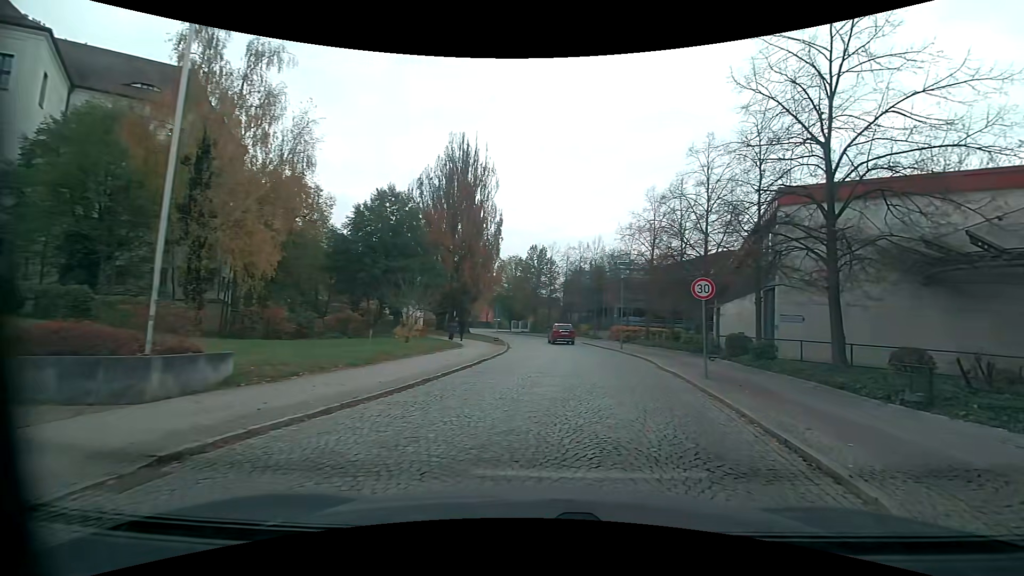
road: residential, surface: sett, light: Day
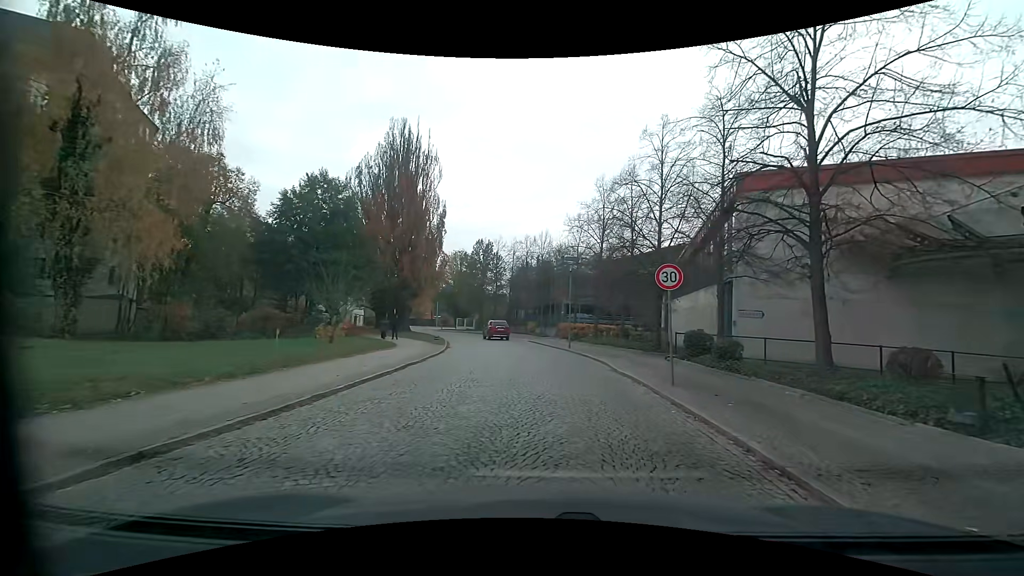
(+0.2, +3.0) m; +6°
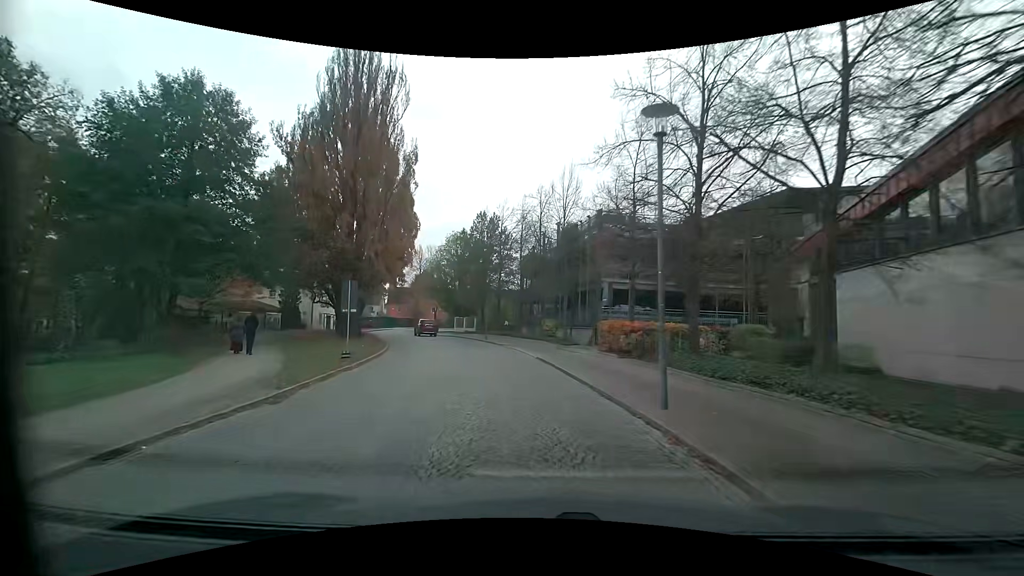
(+0.3, +21.4) m; -3°
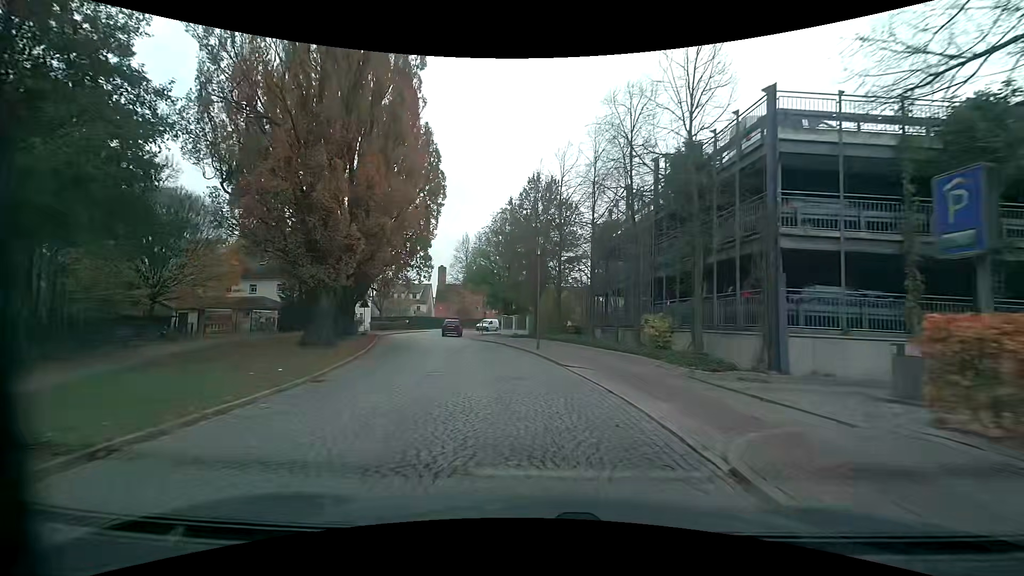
(-1.0, +15.3) m; -7°
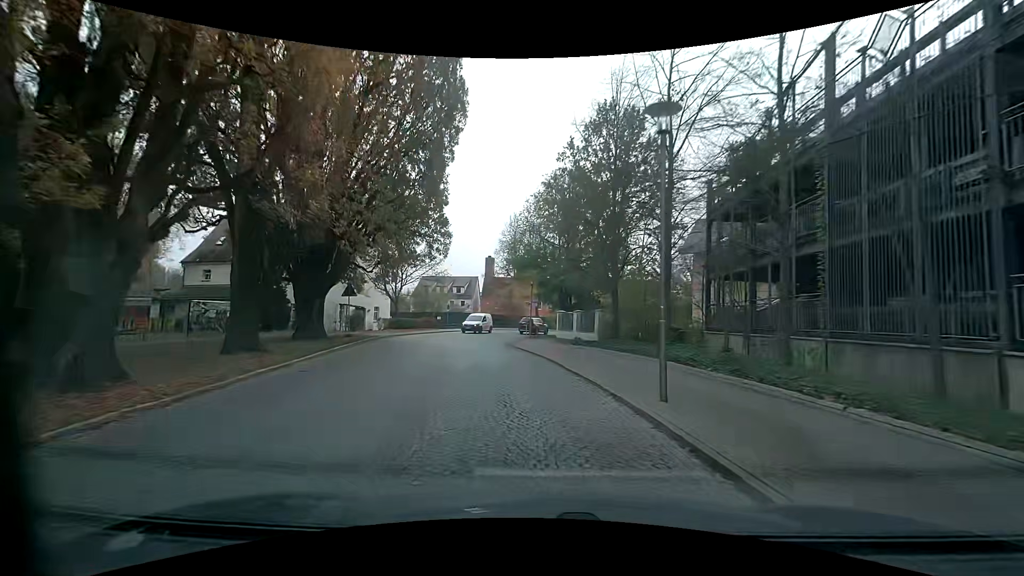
(-0.8, +14.9) m; -6°
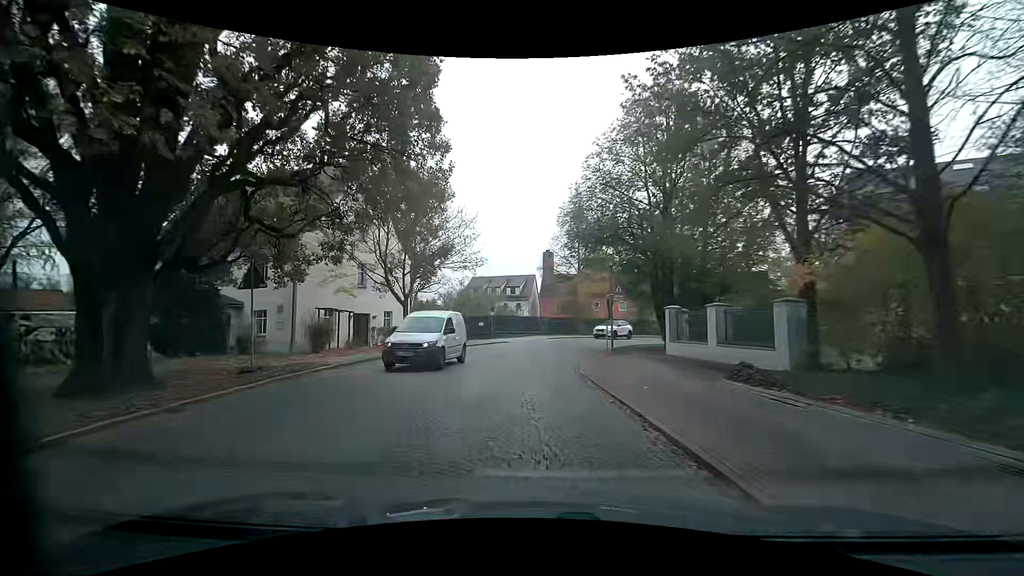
(-0.9, +14.8) m; -9°
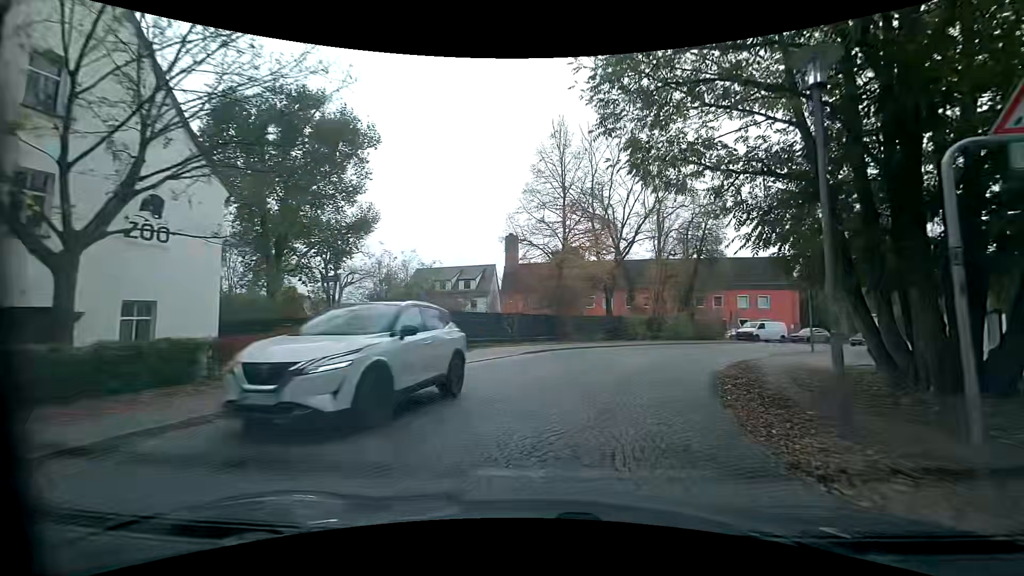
(+0.1, +19.6) m; +6°
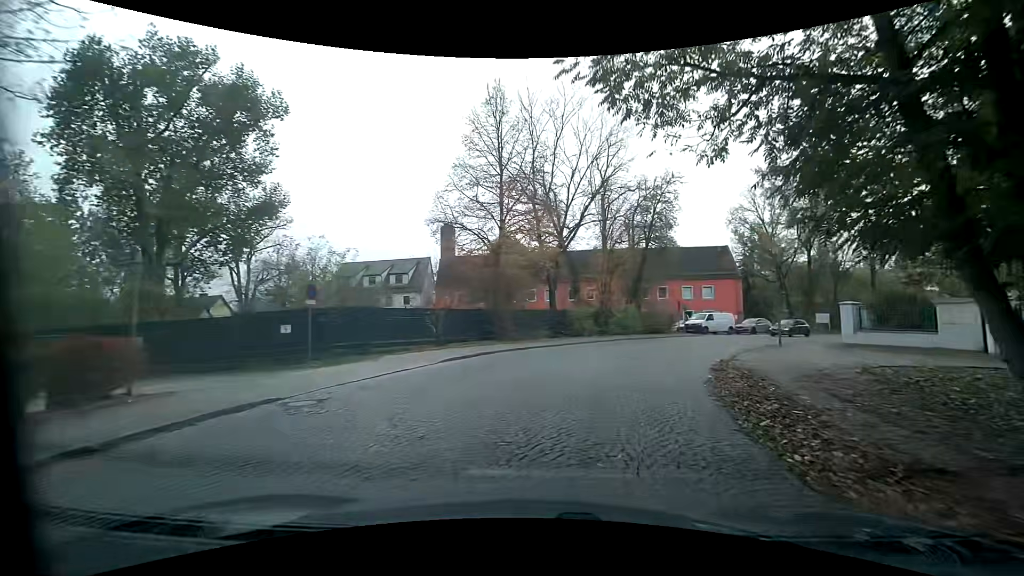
(+0.3, +4.8) m; +6°
(+1, +10) (+4, +19) (+9, +28) (+16, +36) (+24, +42) (+32, +47) (+40, +53) (+49, +58) (+57, +64) (+66, +69) m
